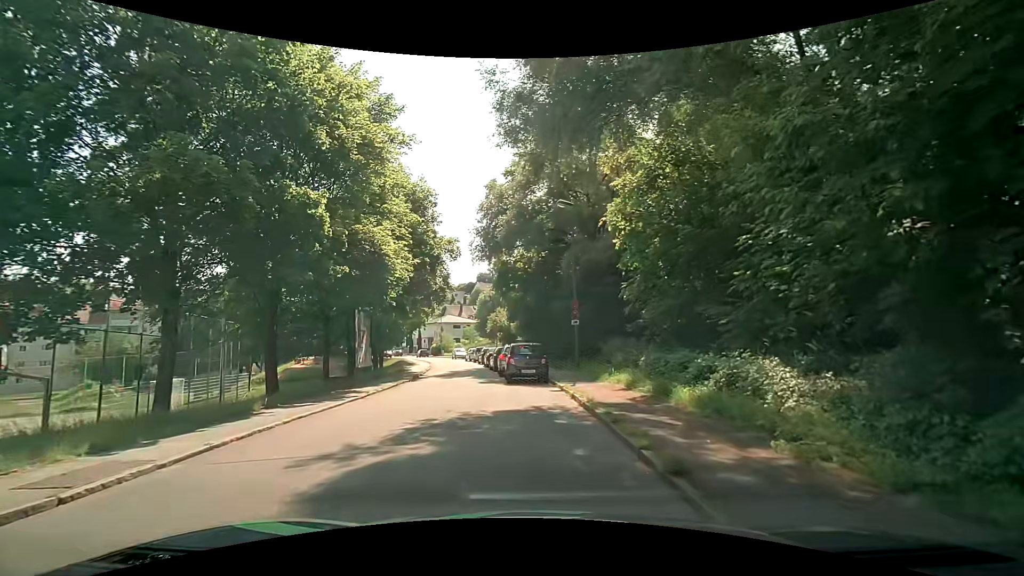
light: Day
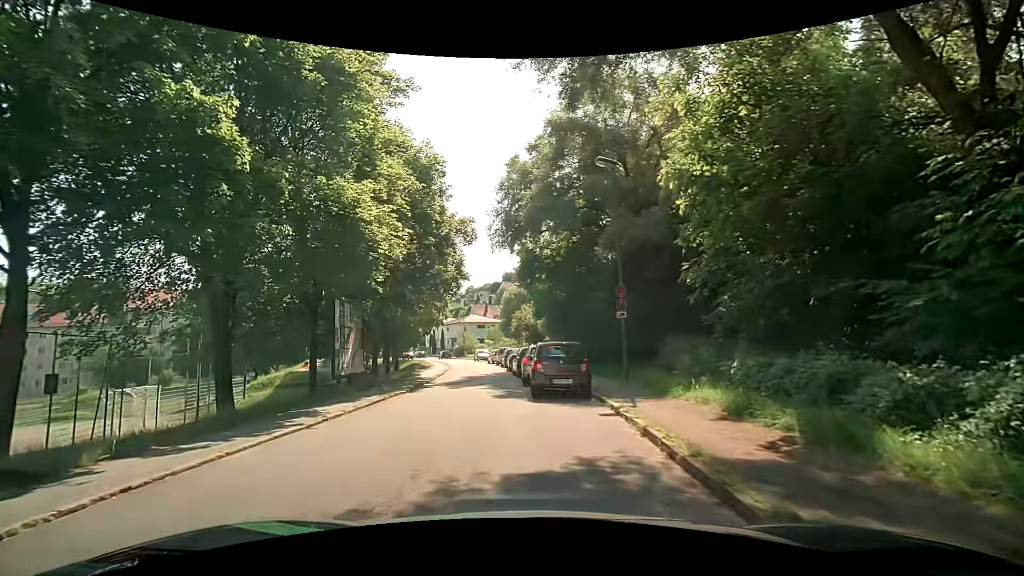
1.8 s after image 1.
(-0.3, +5.4) m; -5°
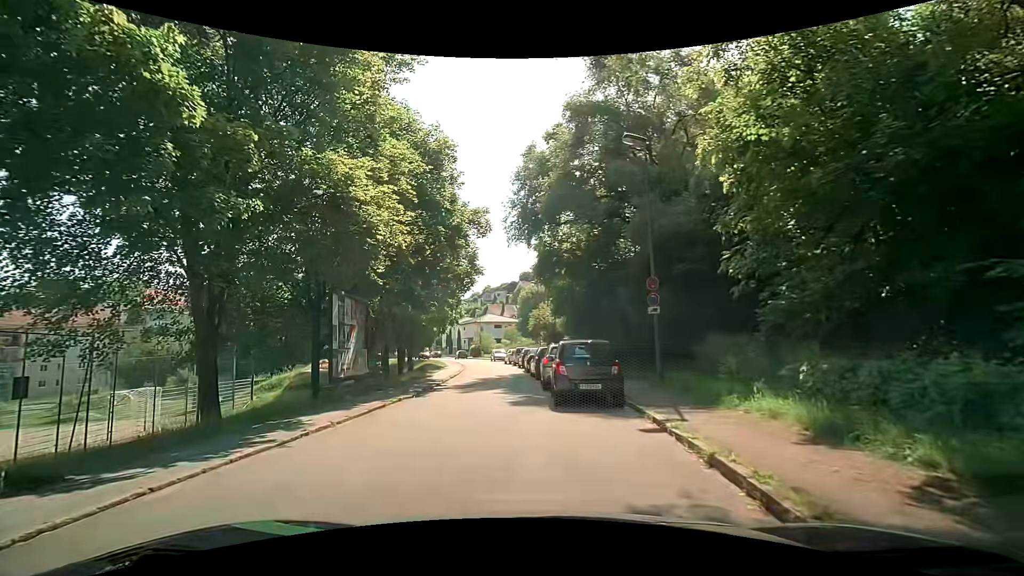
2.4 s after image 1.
(0.0, +2.0) m; -3°
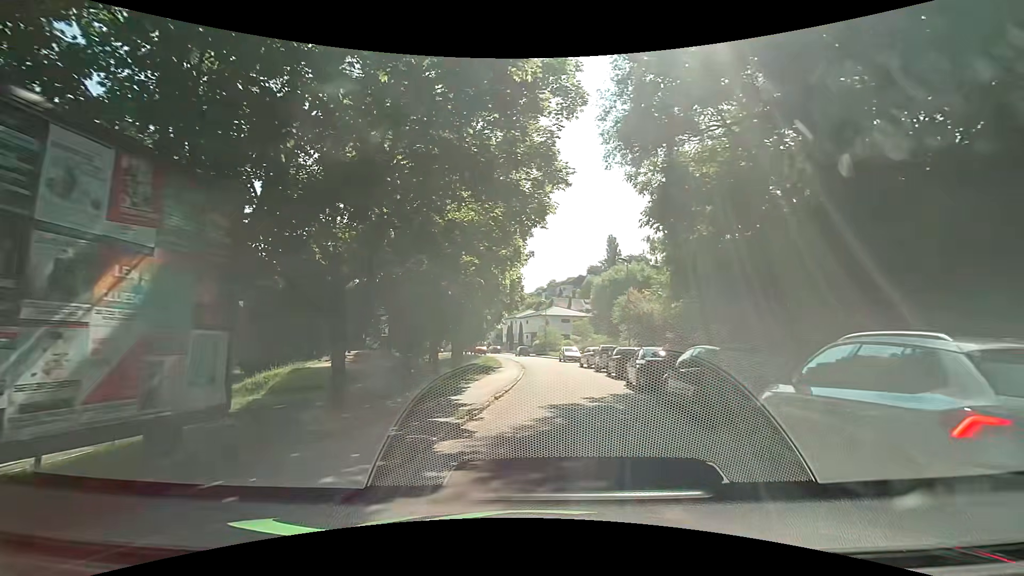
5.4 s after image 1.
(-1.0, +13.2) m; -6°
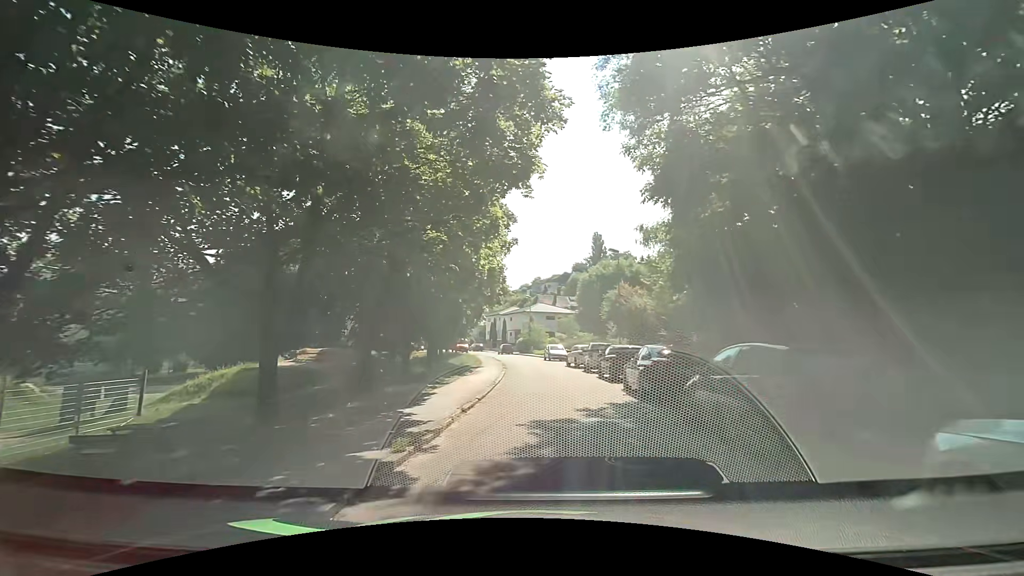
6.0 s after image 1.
(+0.1, +3.1) m; +3°
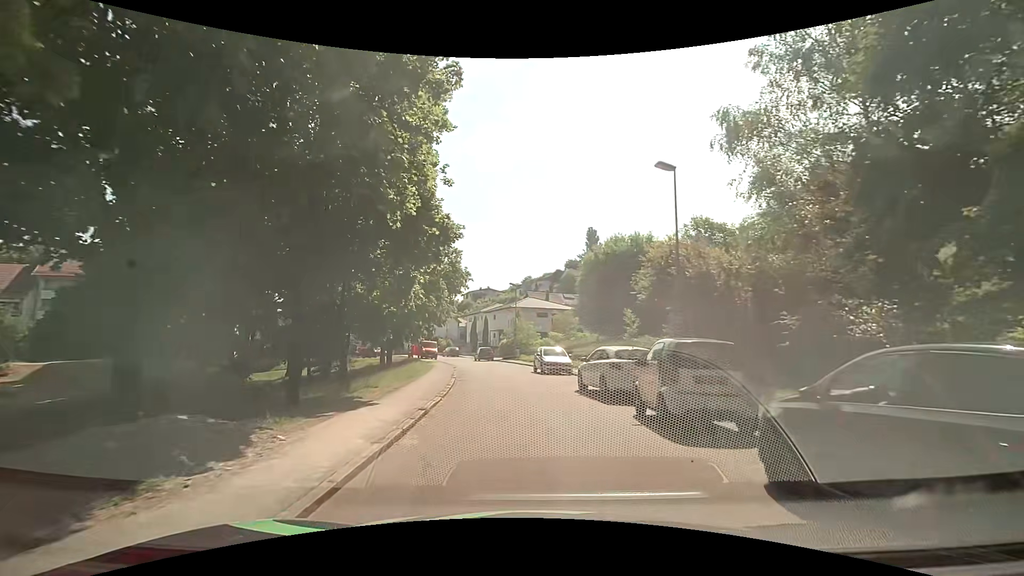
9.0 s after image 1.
(+0.3, +17.6) m; -1°
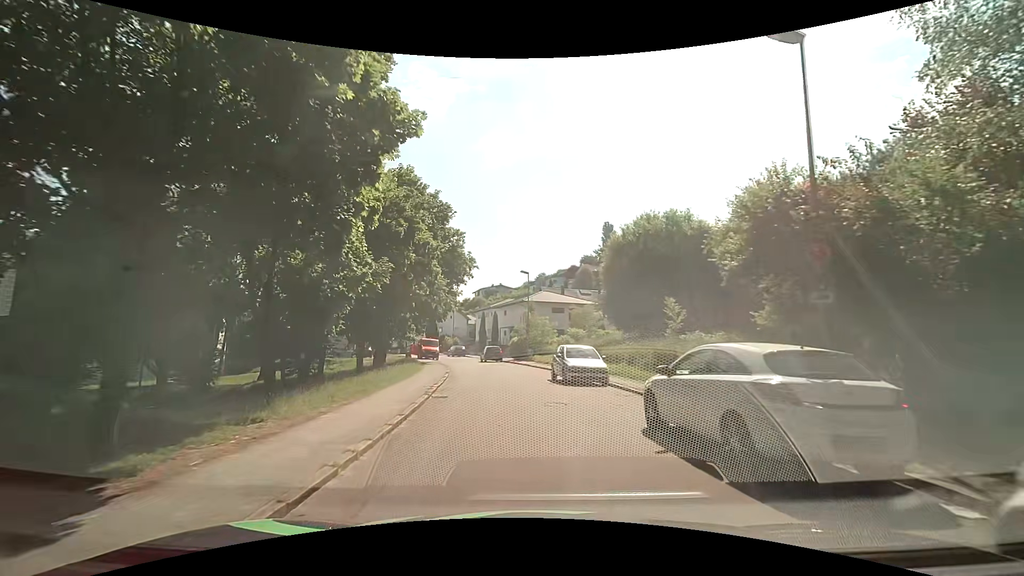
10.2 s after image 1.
(+0.1, +8.0) m; 0°
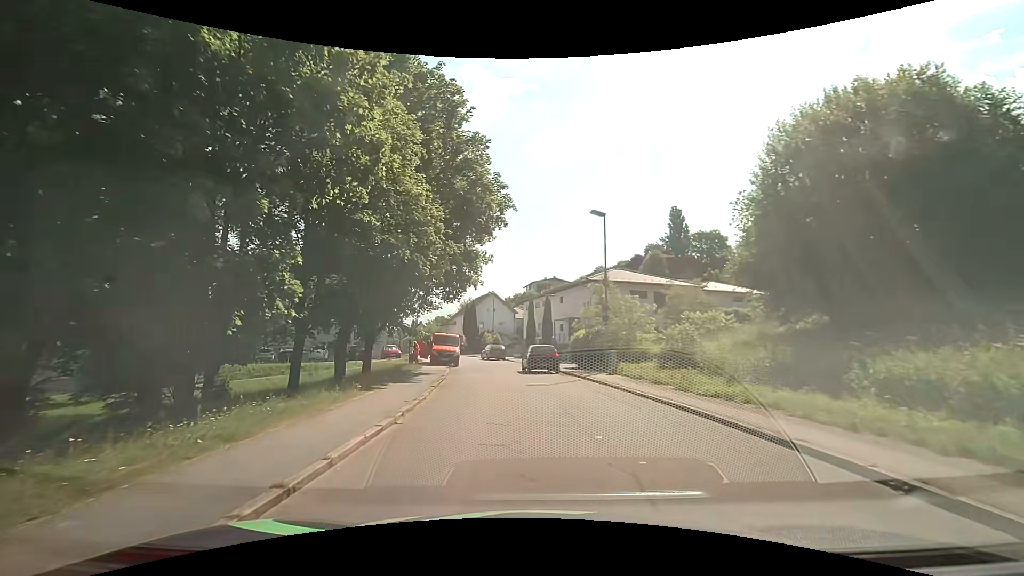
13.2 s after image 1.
(-1.1, +20.1) m; -6°
